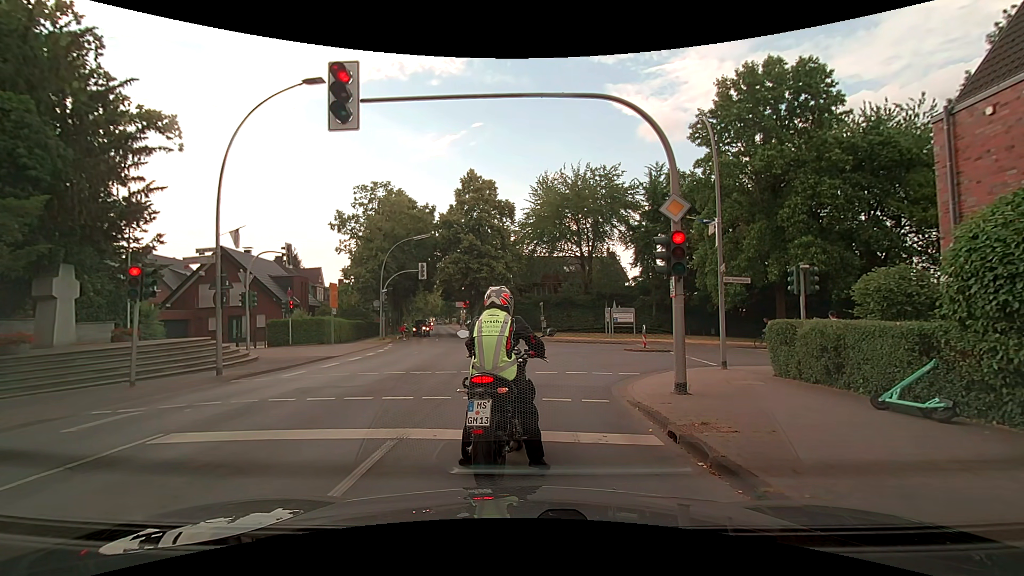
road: secondary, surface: asphalt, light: Day
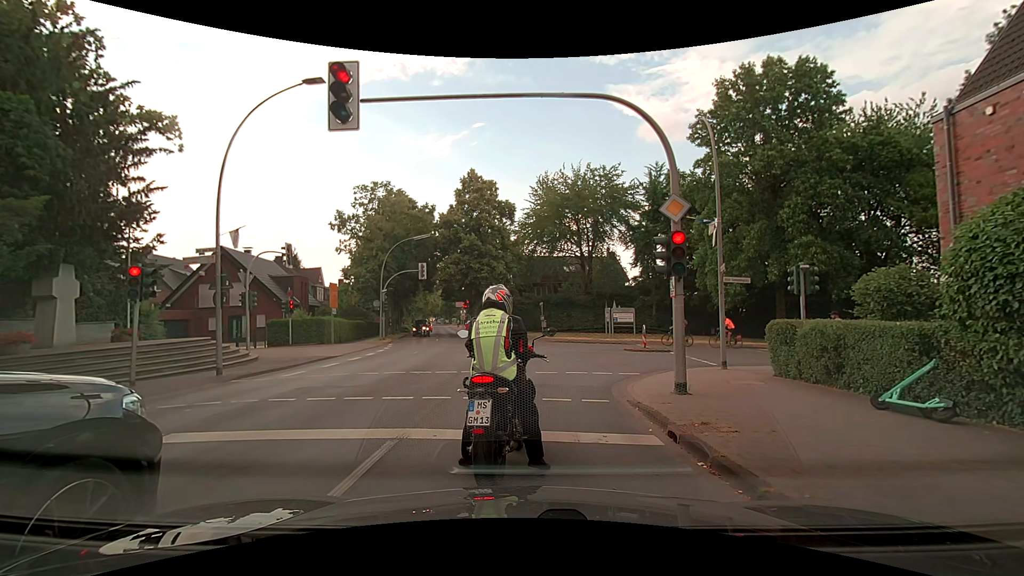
(0.0, 0.0) m; 0°
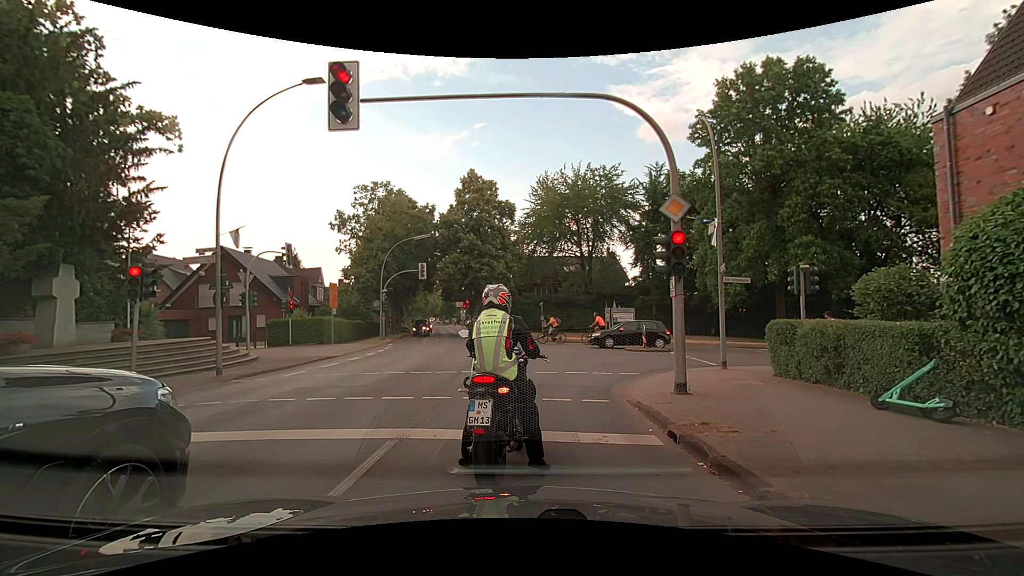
(0.0, 0.0) m; 0°
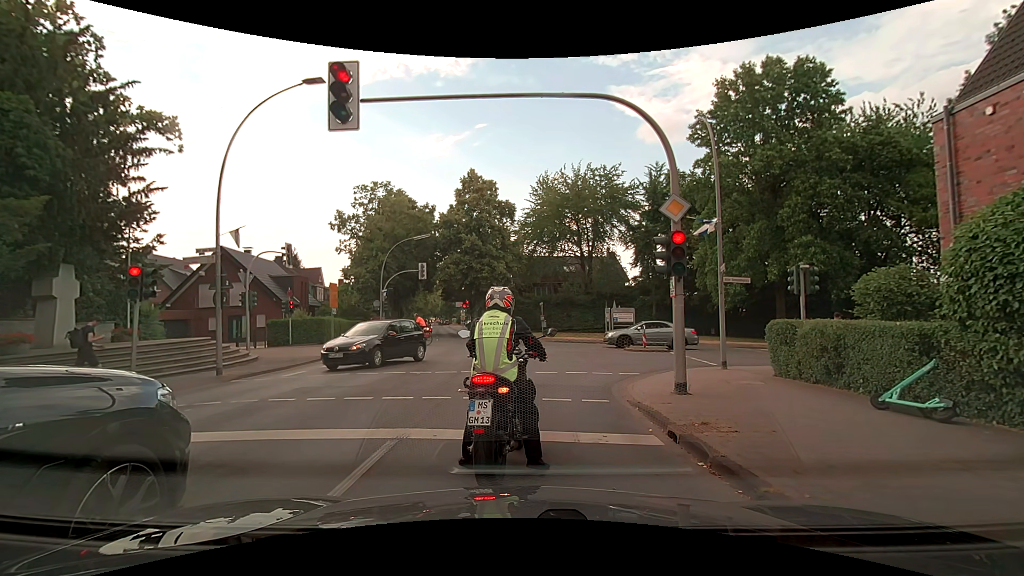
(0.0, 0.0) m; 0°
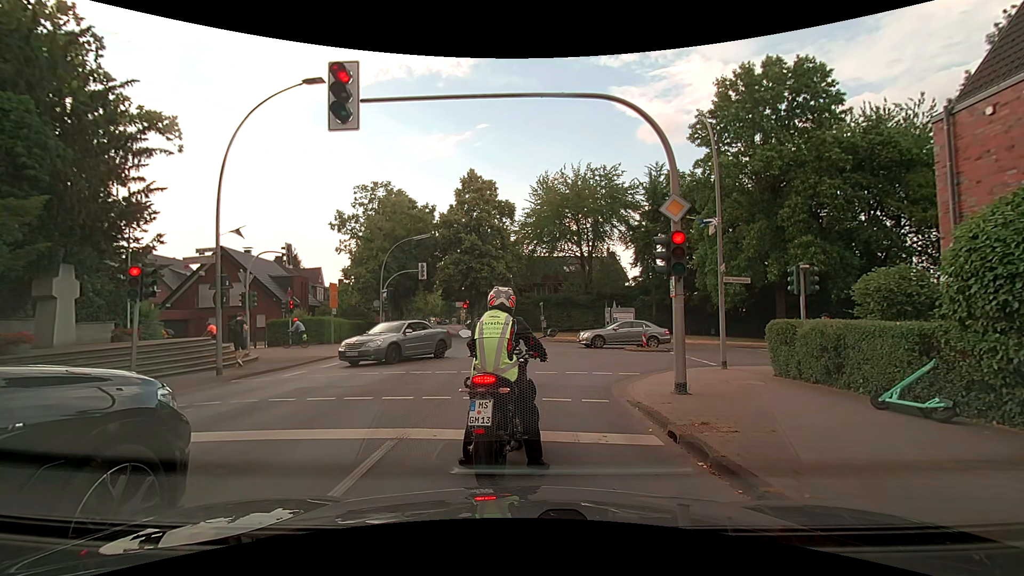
(0.0, 0.0) m; 0°
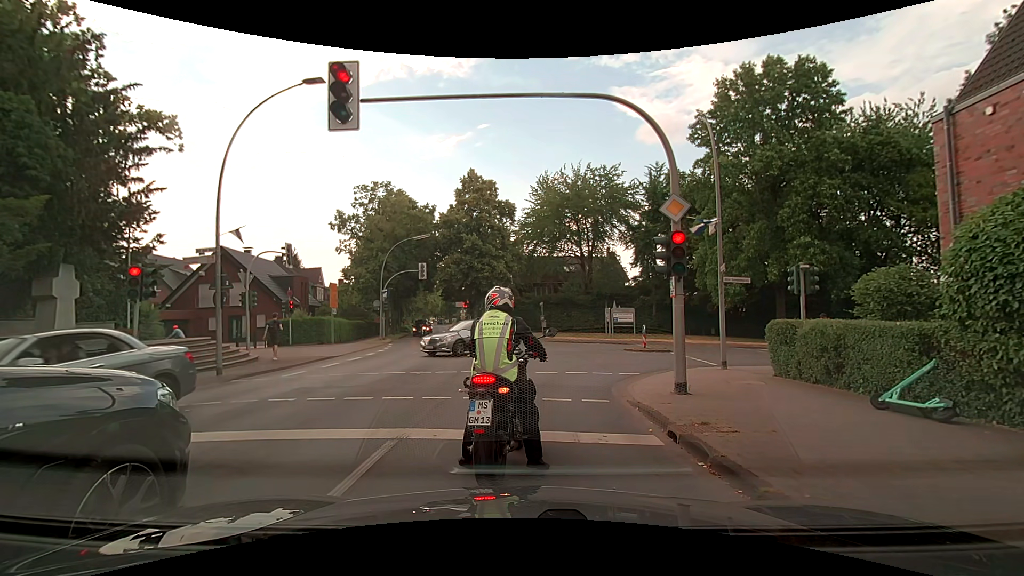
(0.0, 0.0) m; 0°
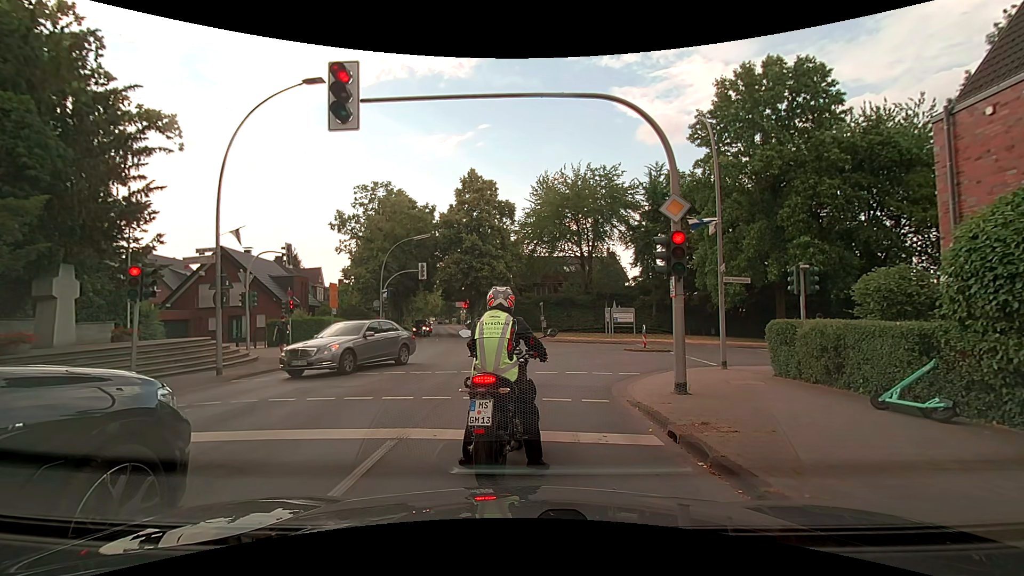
(0.0, 0.0) m; 0°
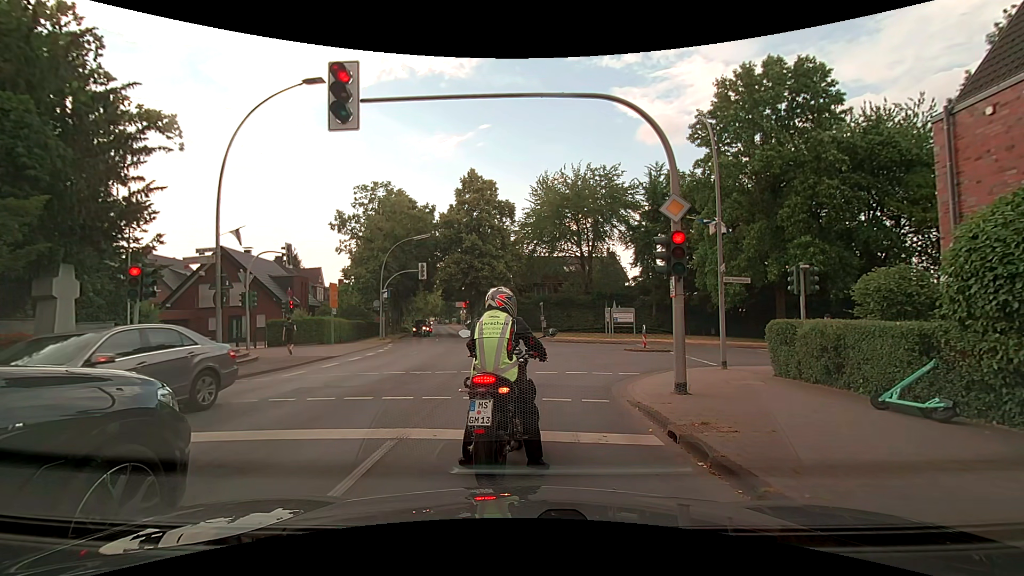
(0.0, 0.0) m; 0°
